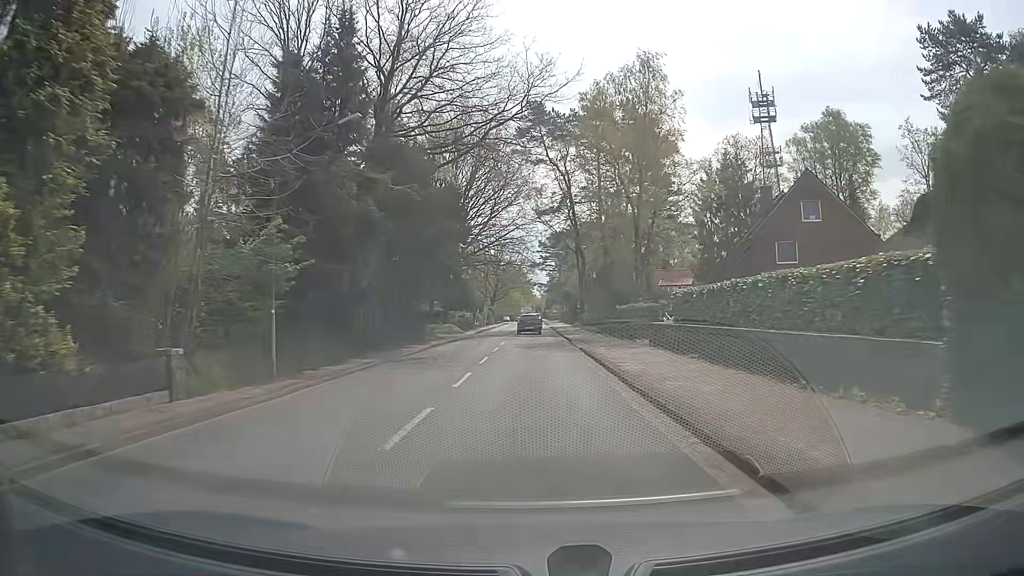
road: tertiary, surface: asphalt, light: Day
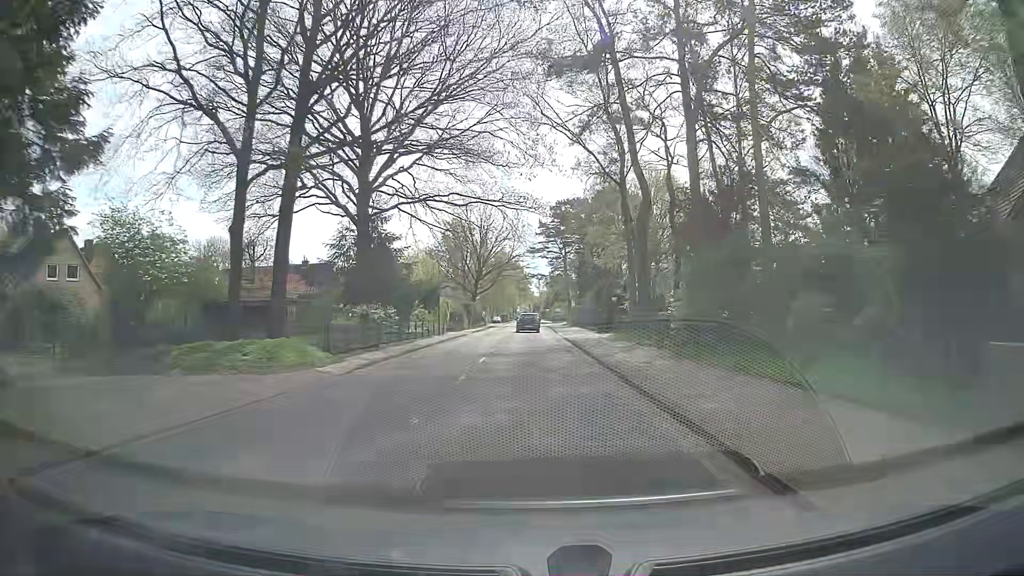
(0.0, +38.0) m; 0°
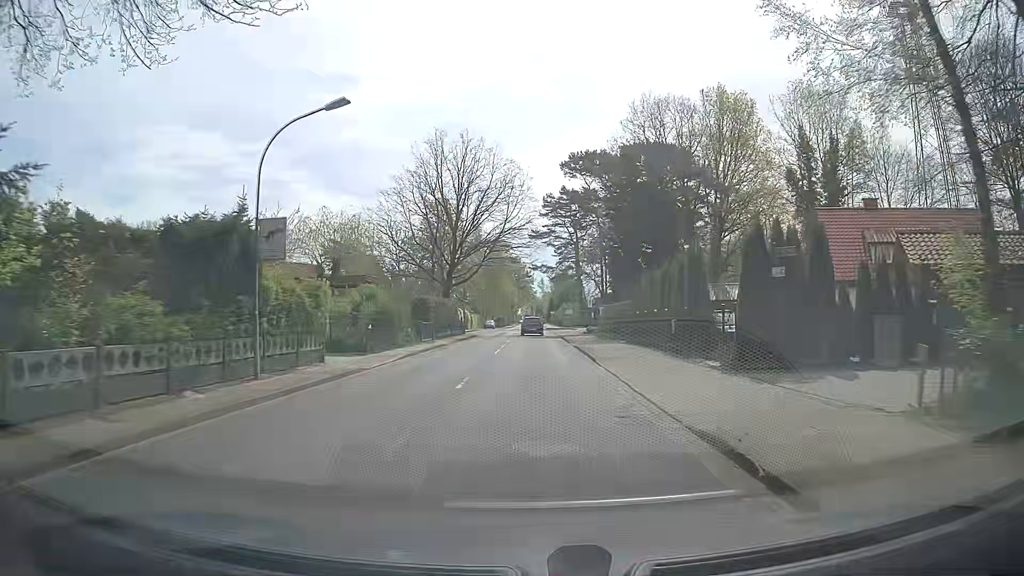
(-0.1, +30.4) m; 0°
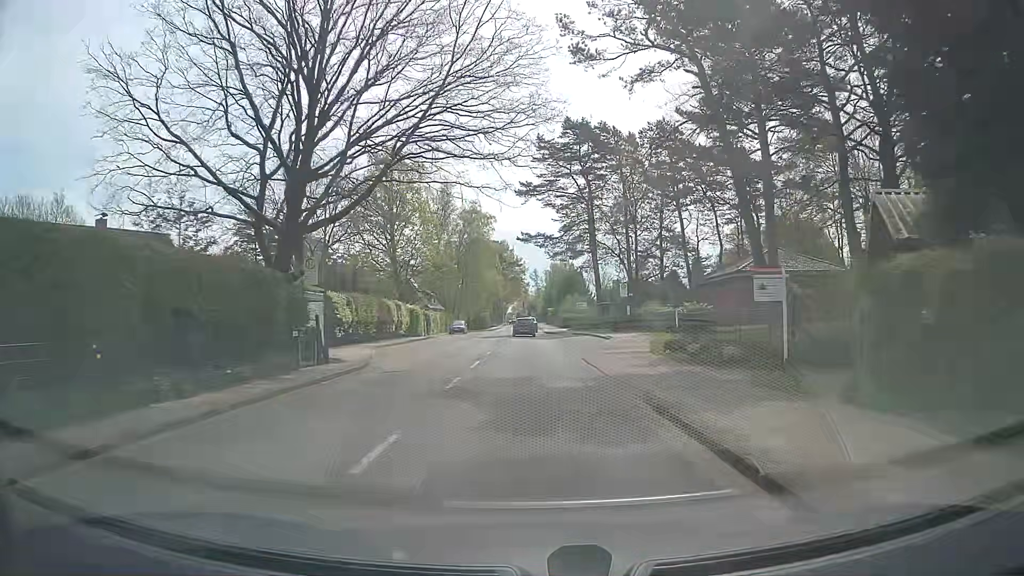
(0.0, +38.0) m; +1°
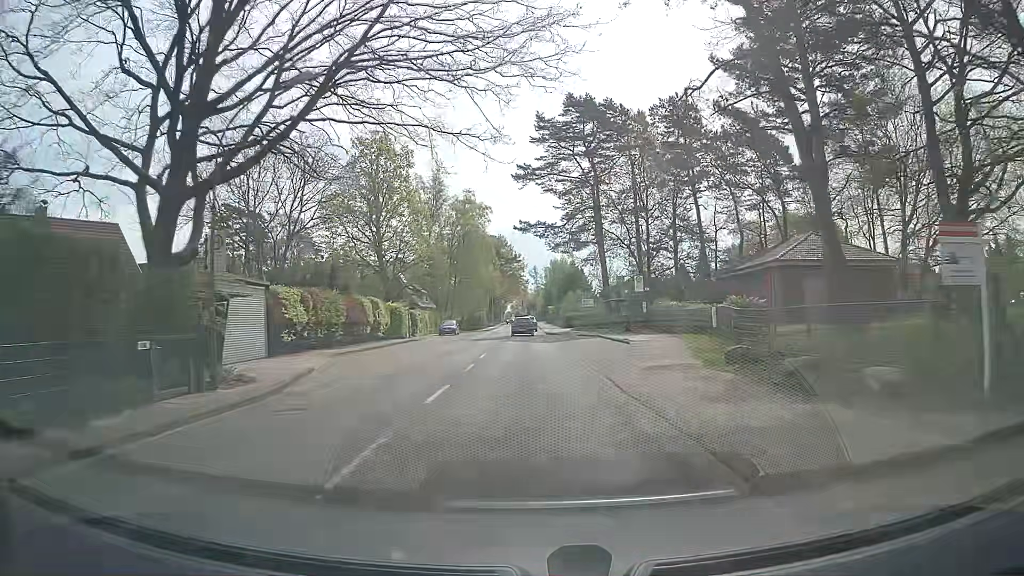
(0.0, +7.6) m; 0°
(0, +10) (0, +20) (0, +30) (0, +40) (-1, +50) (-1, +60) (-1, +70) (-1, +80) (-1, +90) (-1, +100) m
